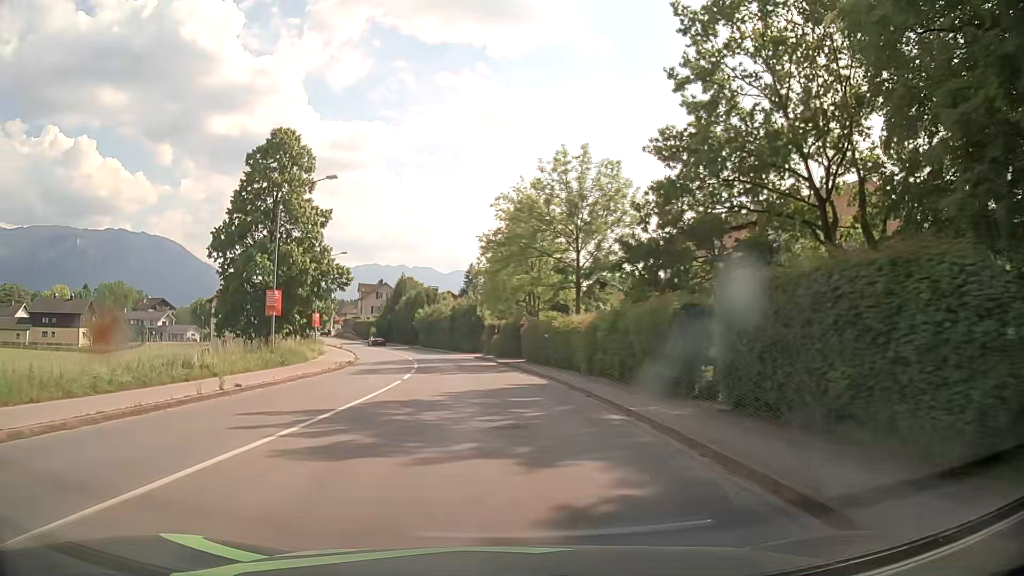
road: primary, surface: asphalt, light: Day
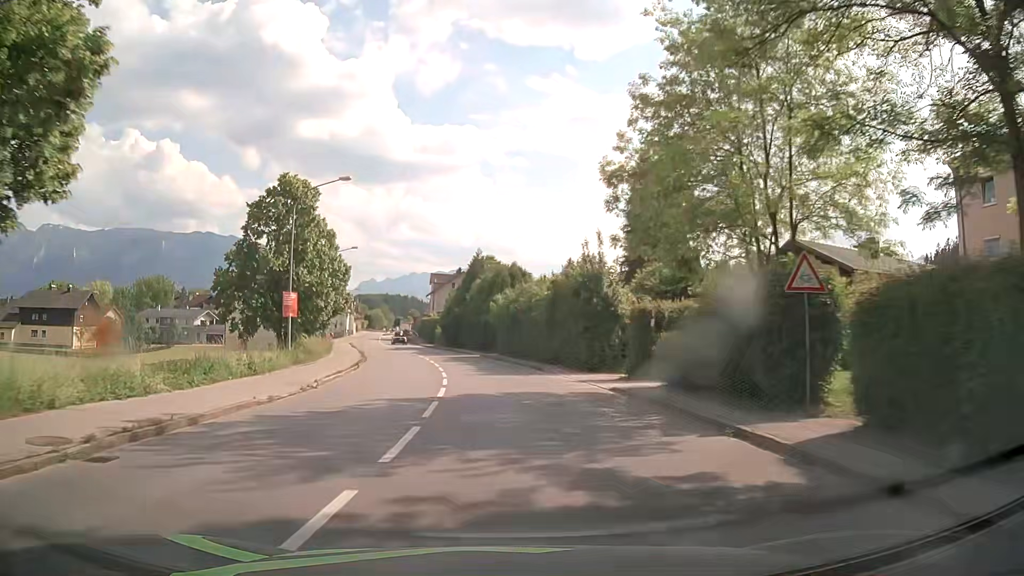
(-2.4, +30.7) m; -8°
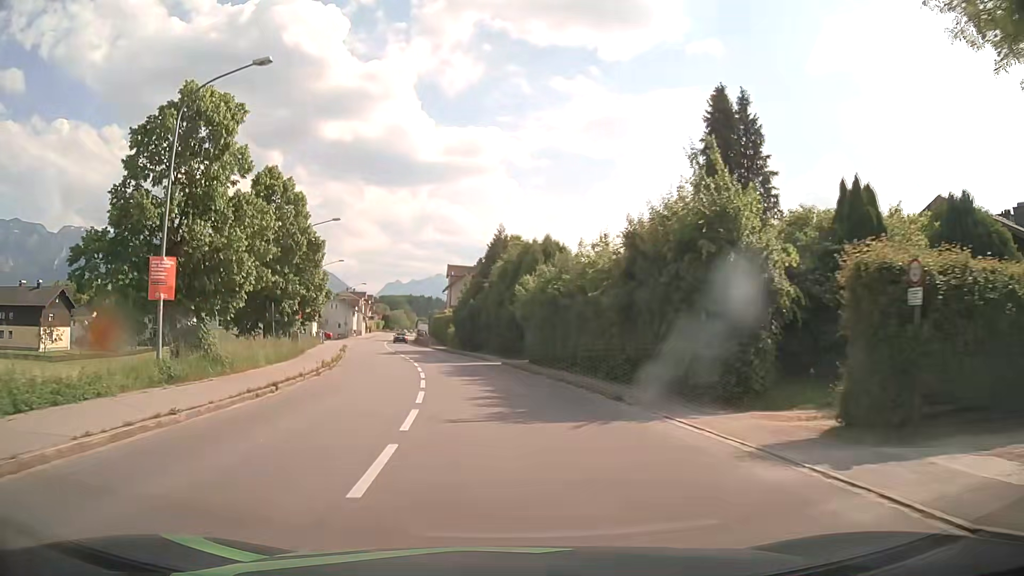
(-0.3, +15.4) m; -2°
(0, +10) (-1, +20) (-2, +30) (-4, +40) (-6, +50) (-8, +59) (-10, +69) (-12, +79) (-14, +89) (-16, +99) m
